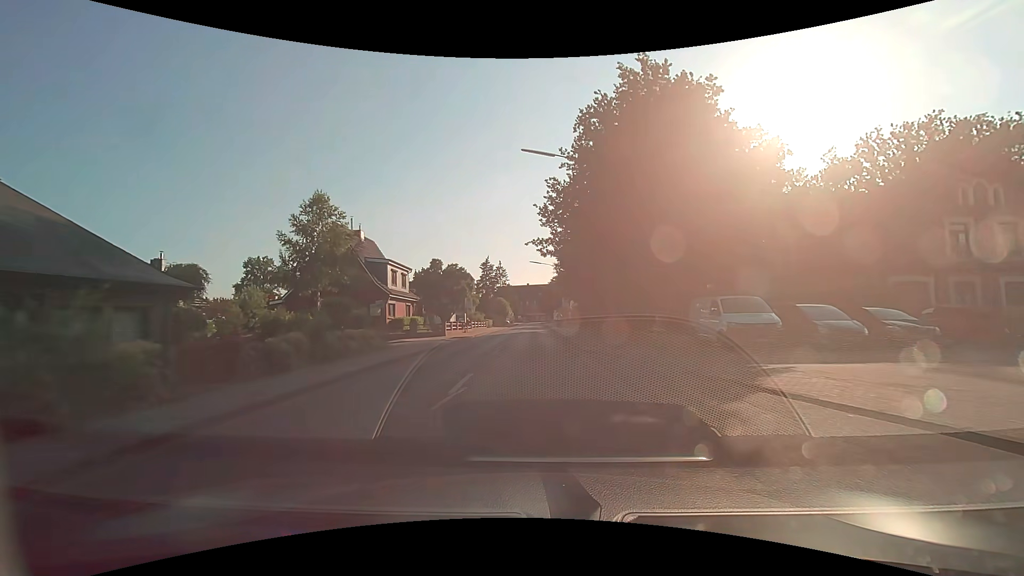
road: residential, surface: asphalt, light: Day
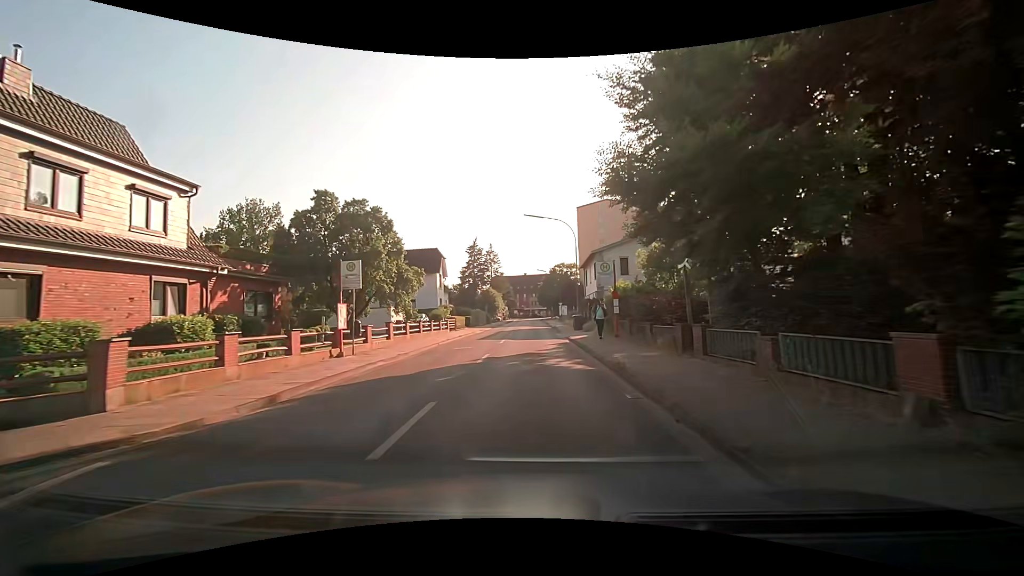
(0.0, +31.2) m; +1°
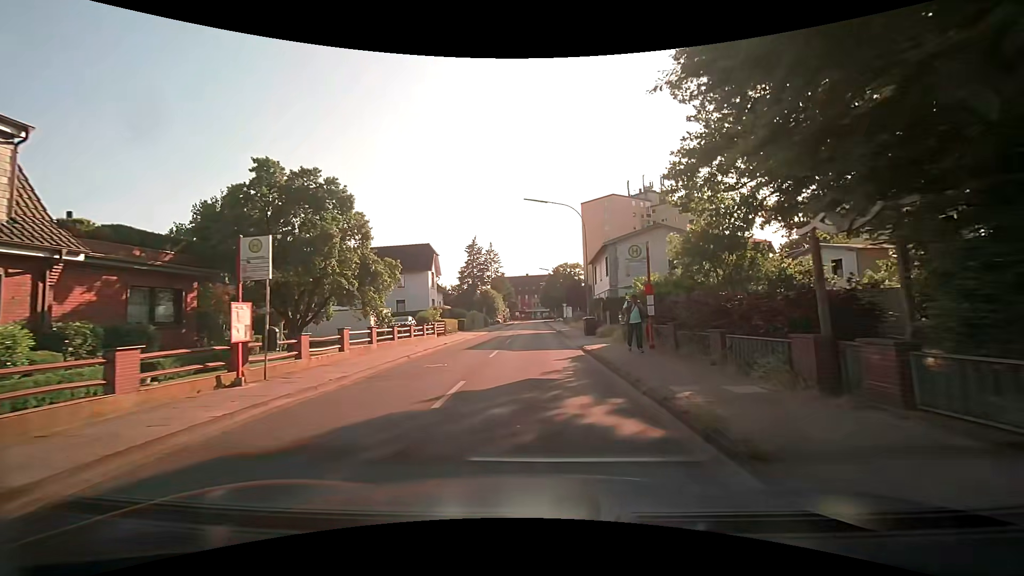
(-0.1, +6.3) m; -2°
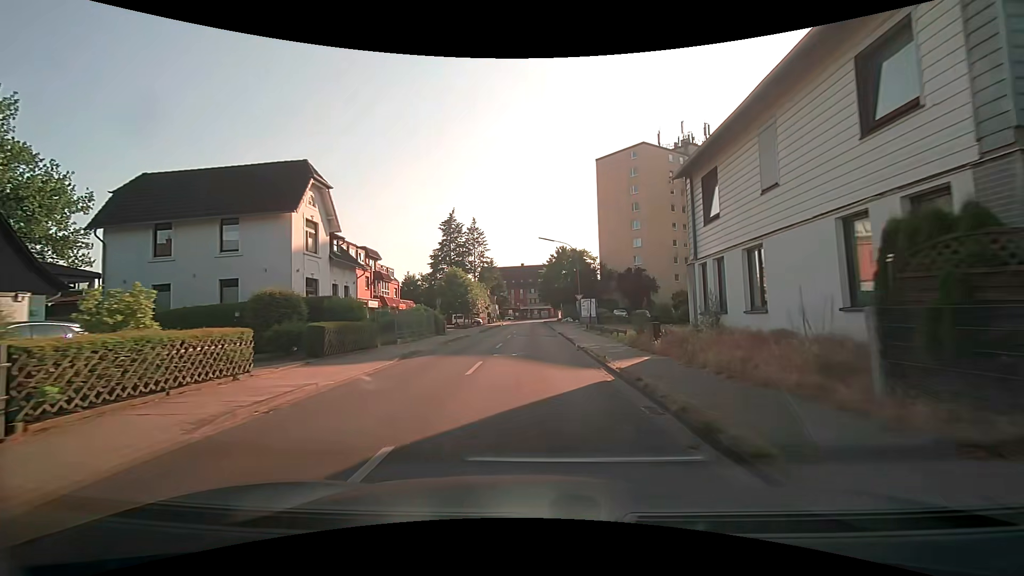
(+0.6, +32.4) m; +1°
